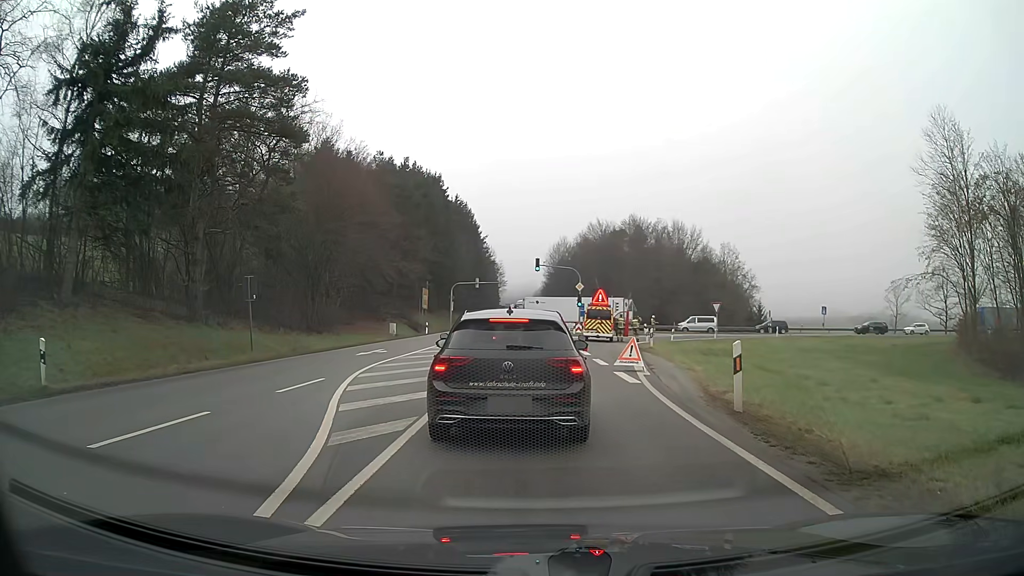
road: primary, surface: asphalt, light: Day
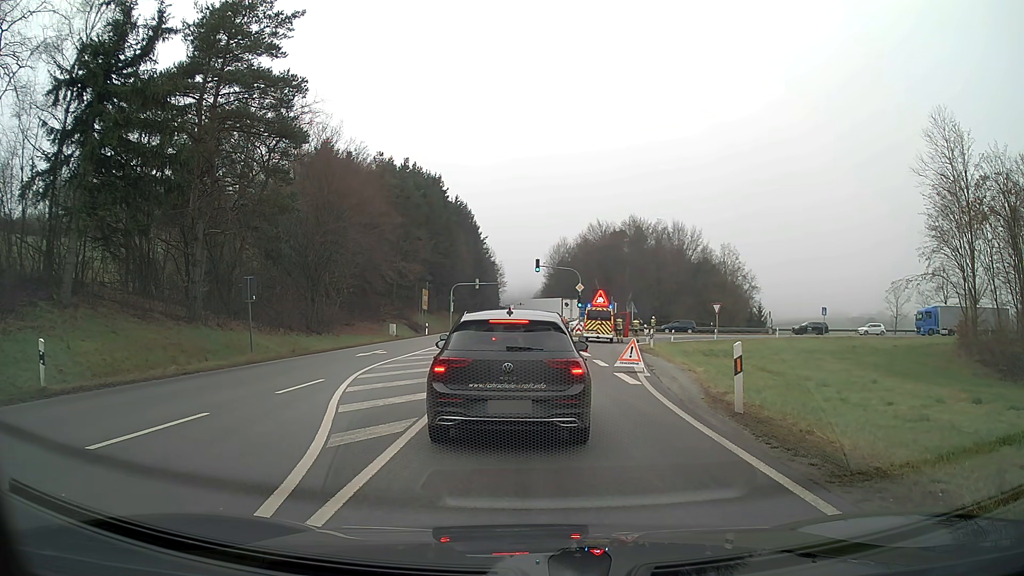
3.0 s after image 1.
(0.0, +0.1) m; 0°
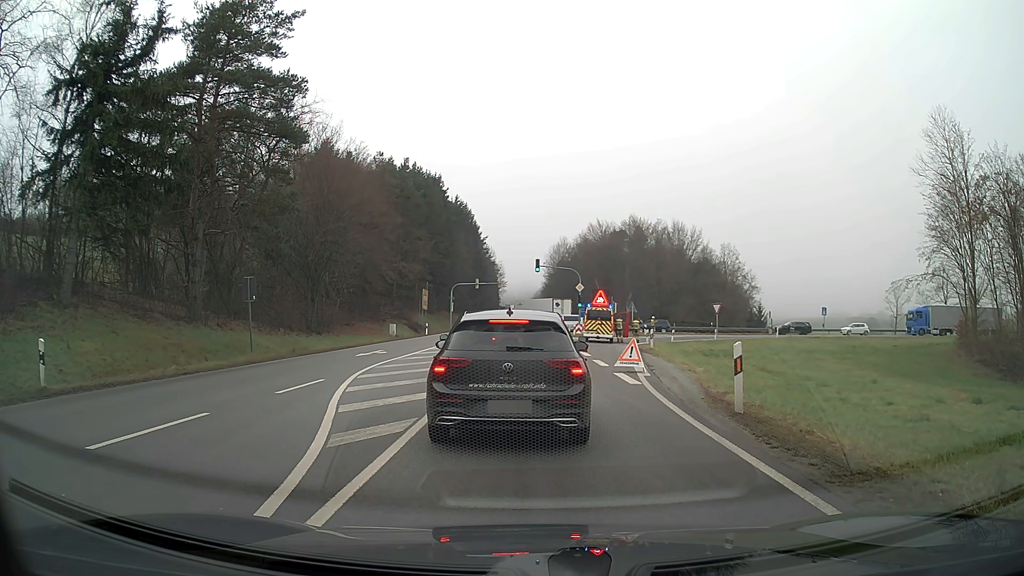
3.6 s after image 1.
(0.0, 0.0) m; 0°
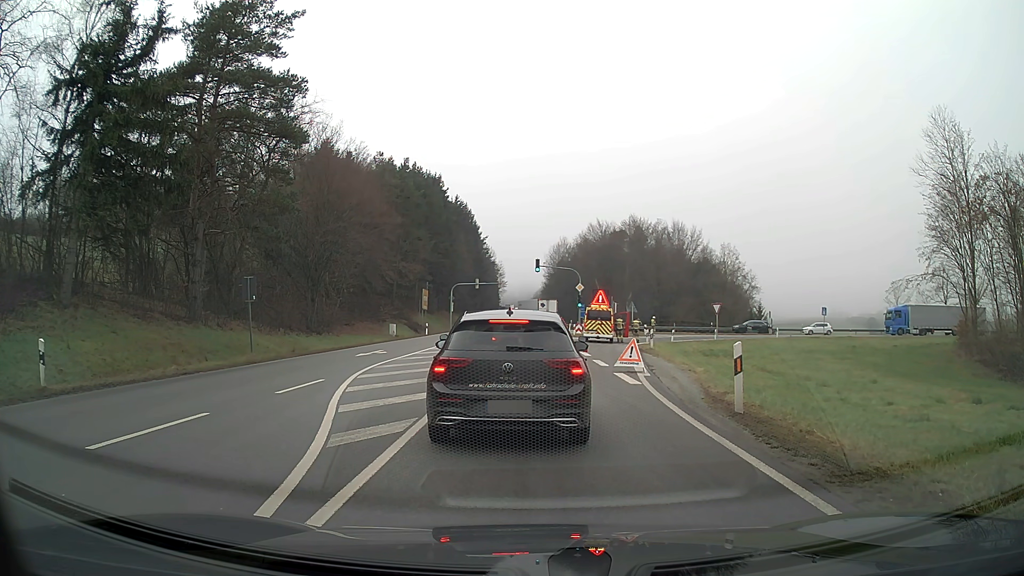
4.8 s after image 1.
(0.0, 0.0) m; 0°
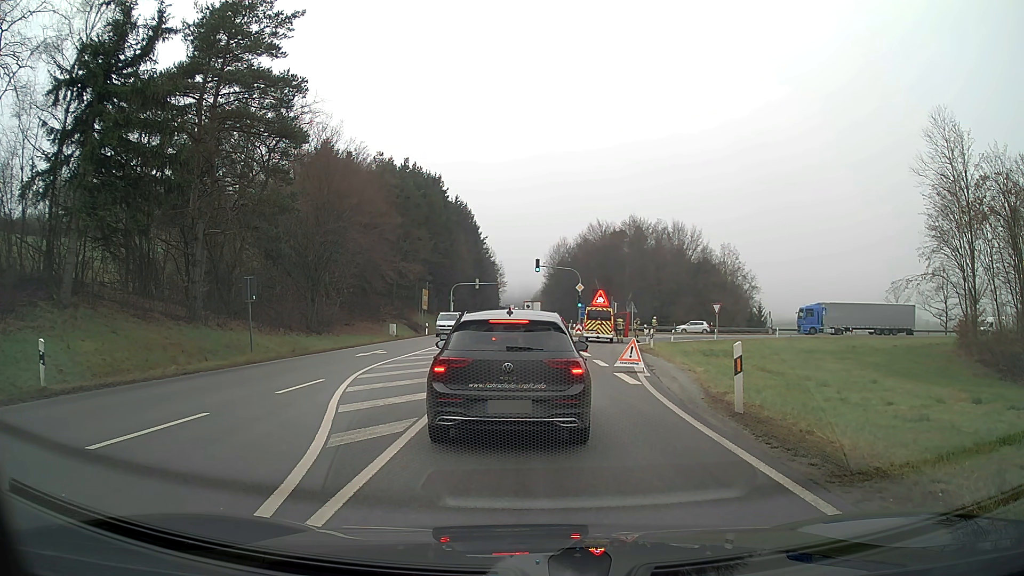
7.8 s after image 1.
(0.0, 0.0) m; 0°
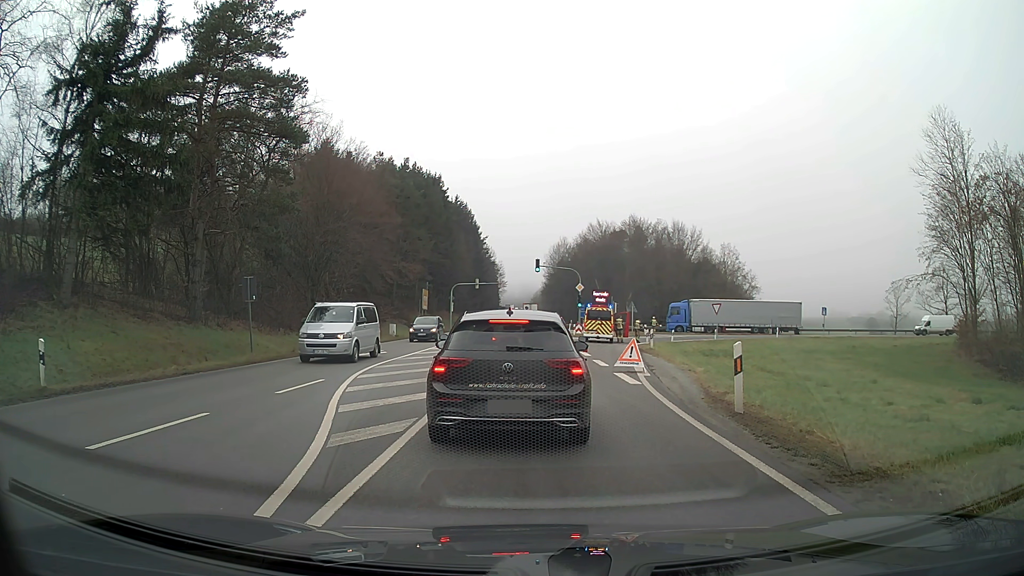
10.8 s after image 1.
(0.0, 0.0) m; 0°
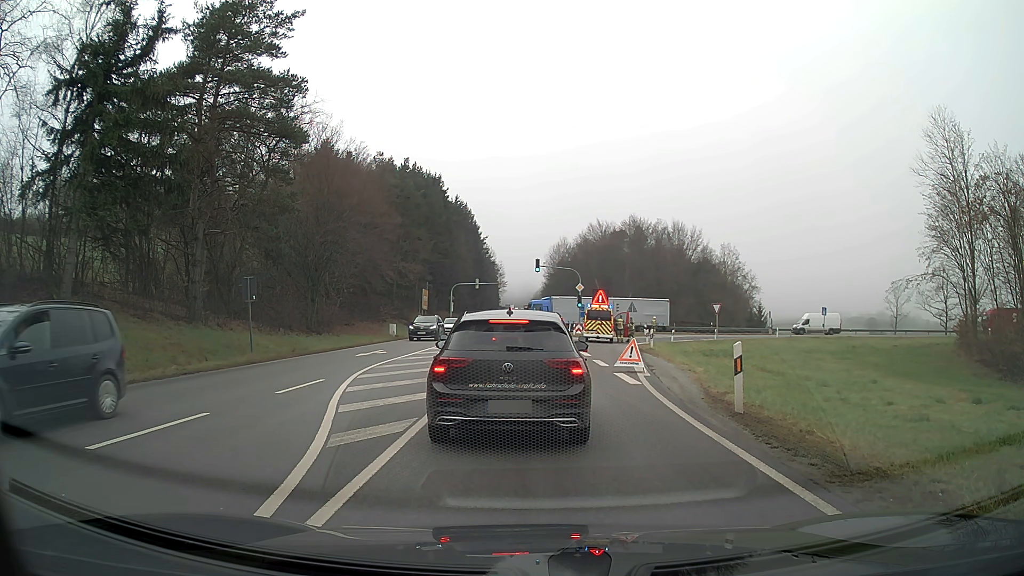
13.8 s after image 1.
(0.0, 0.0) m; 0°
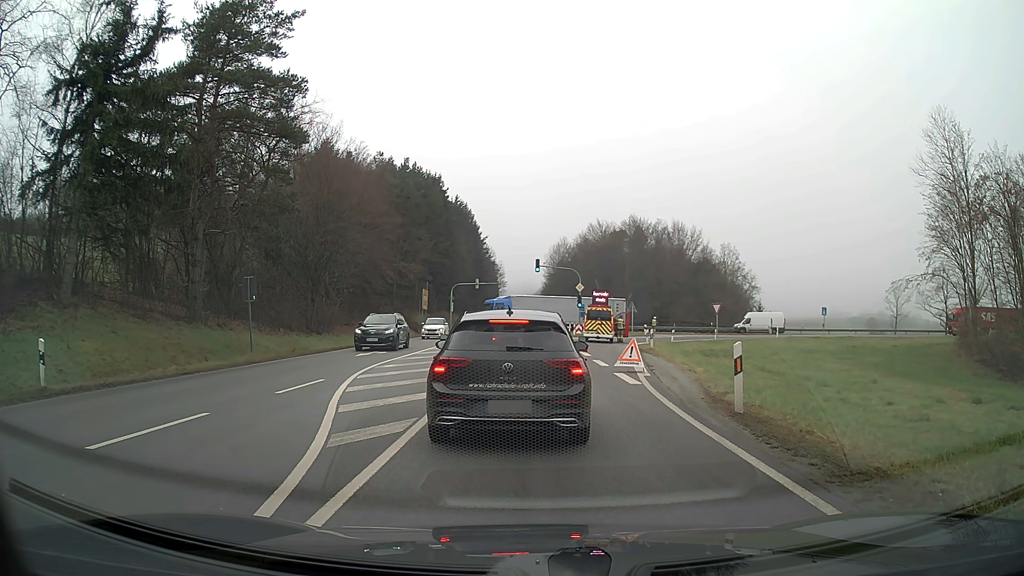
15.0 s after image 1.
(0.0, 0.0) m; 0°
